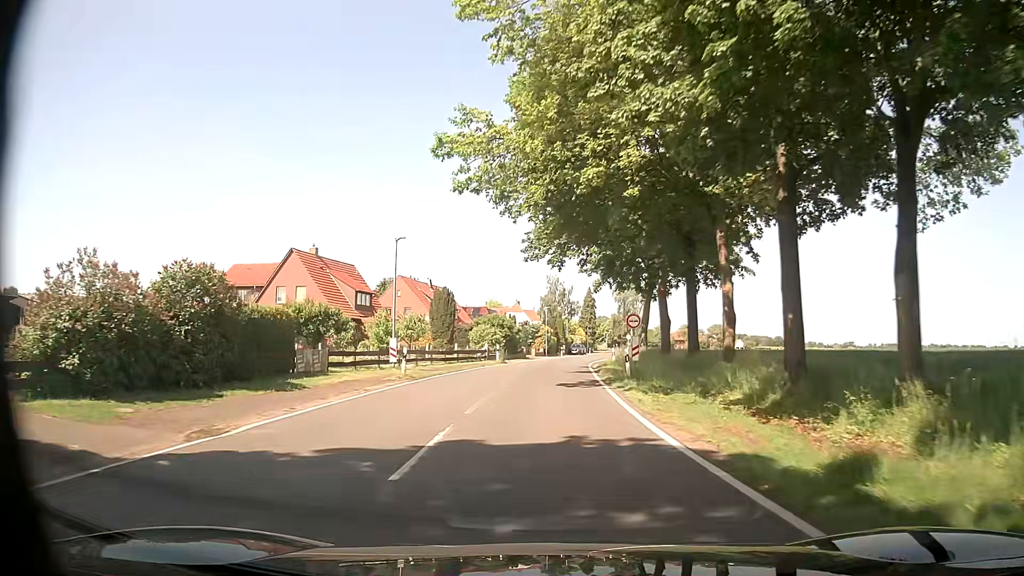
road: tertiary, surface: asphalt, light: Day
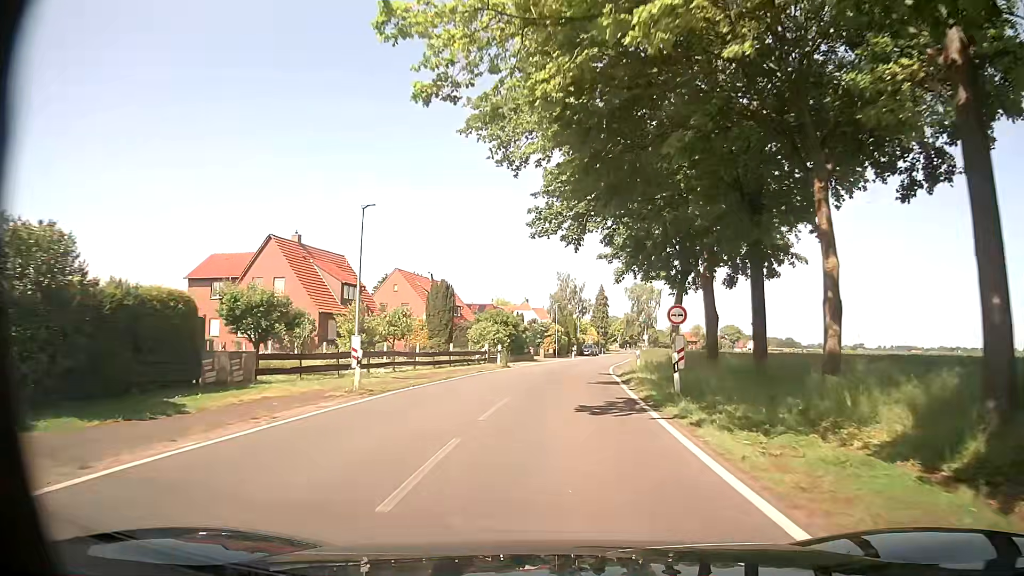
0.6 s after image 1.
(-0.2, +7.2) m; -2°
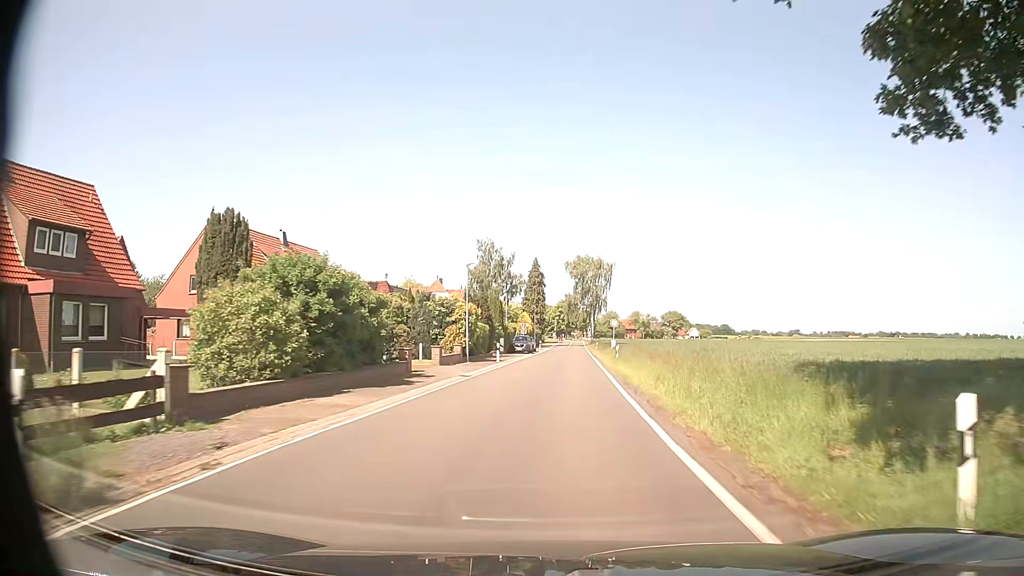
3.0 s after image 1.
(+1.6, +31.1) m; +7°
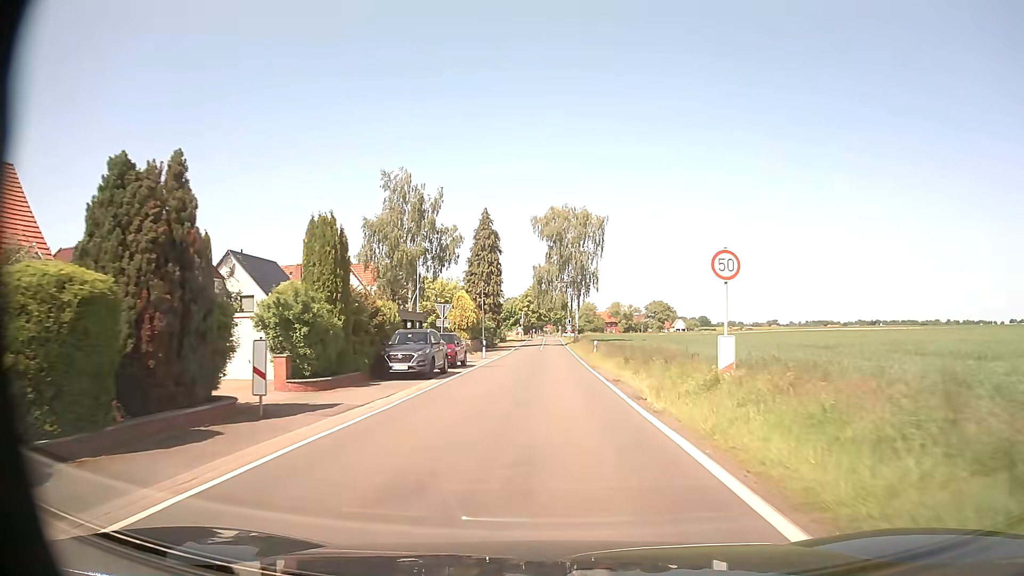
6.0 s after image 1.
(+1.4, +39.6) m; +3°
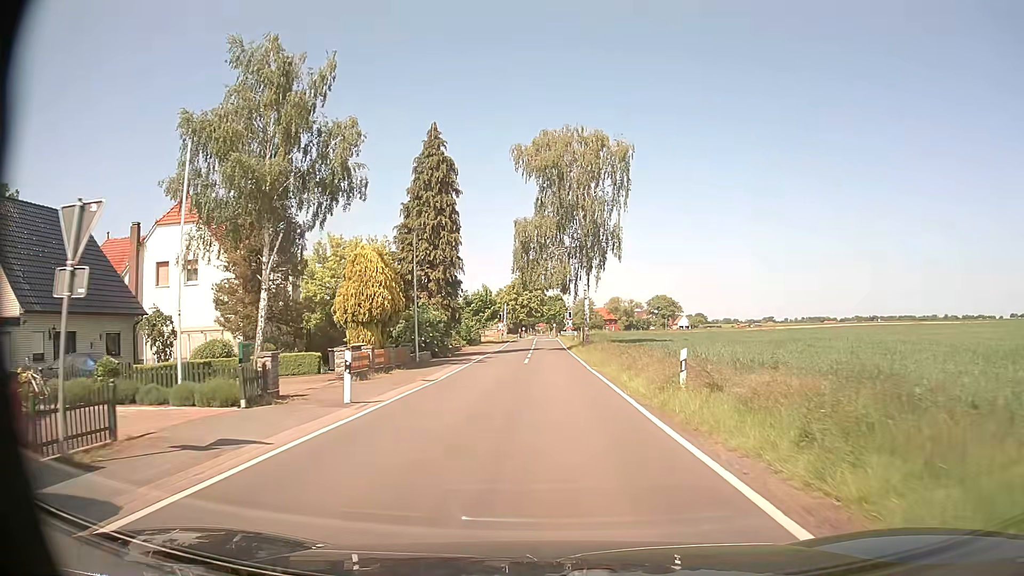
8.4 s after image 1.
(0.0, +27.8) m; +1°
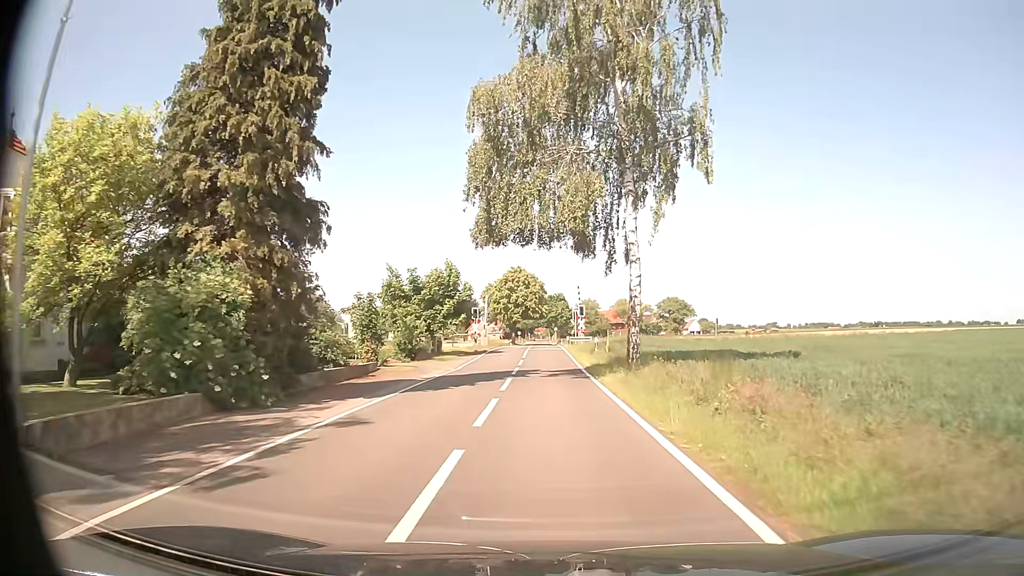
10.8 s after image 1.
(0.0, +24.7) m; 0°
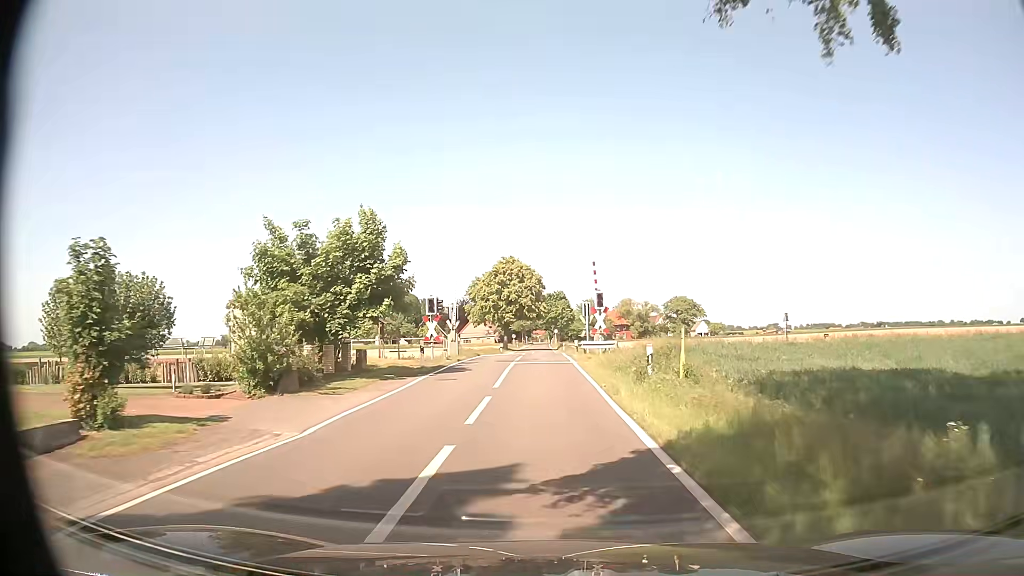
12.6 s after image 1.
(-0.1, +17.6) m; 0°
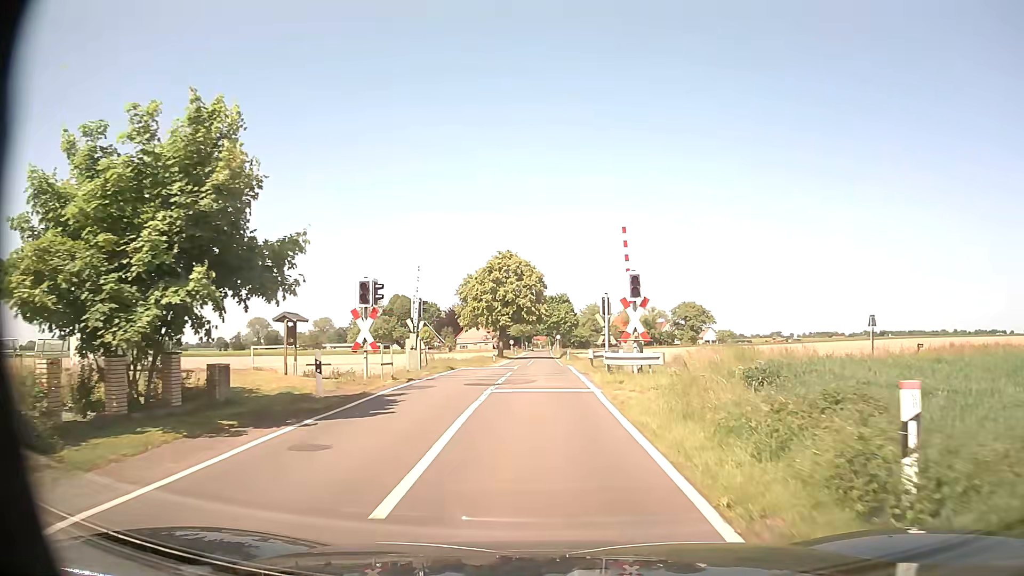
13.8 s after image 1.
(0.0, +11.4) m; 0°
(0, +10) (0, +20) (0, +30) (-1, +40) (-1, +50) (-1, +60) (-1, +70) (-1, +80) (-1, +90) (-1, +100) m
